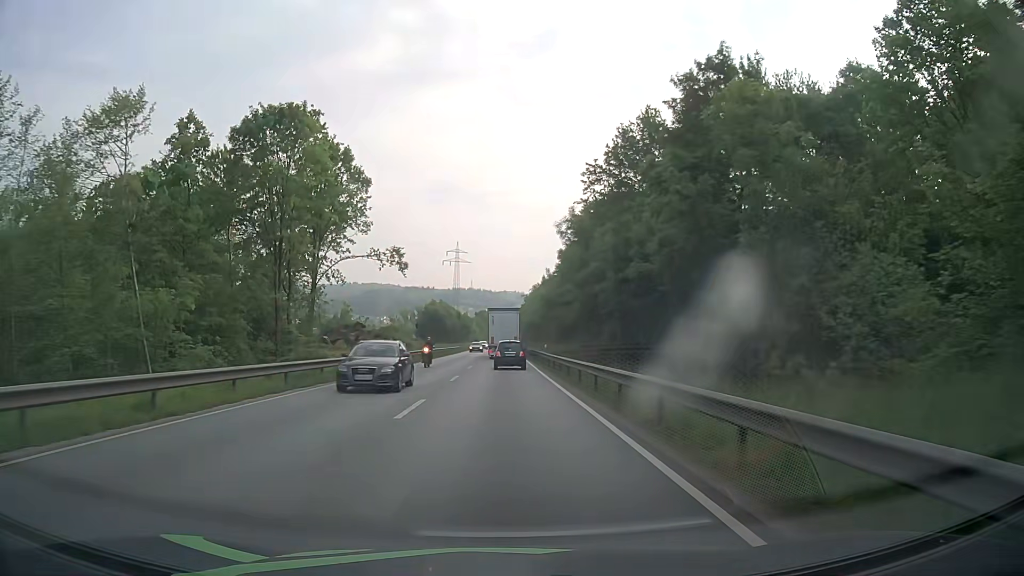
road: primary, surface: asphalt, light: Day
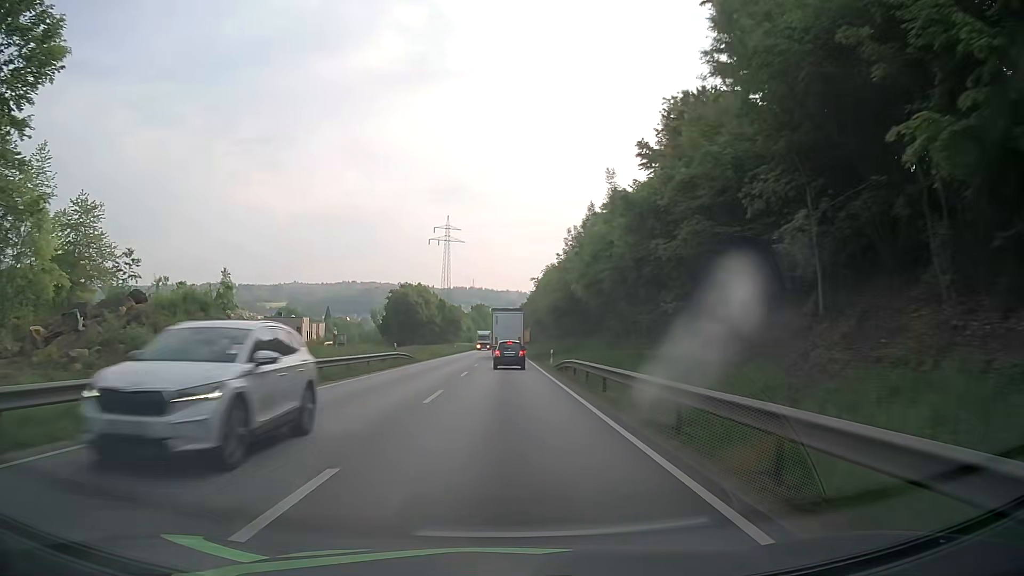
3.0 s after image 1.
(0.0, +56.9) m; 0°
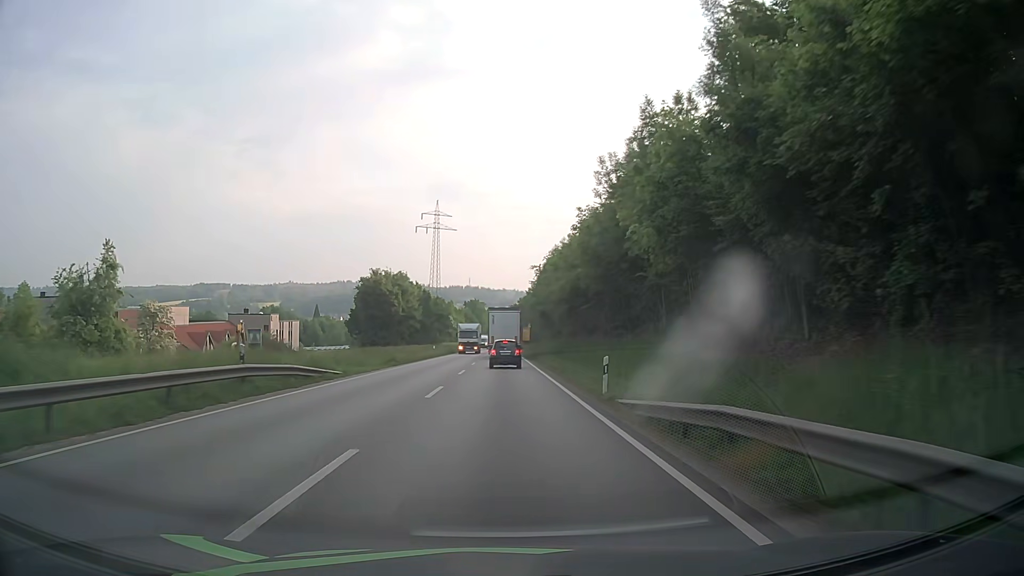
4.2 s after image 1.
(+0.2, +22.8) m; +1°
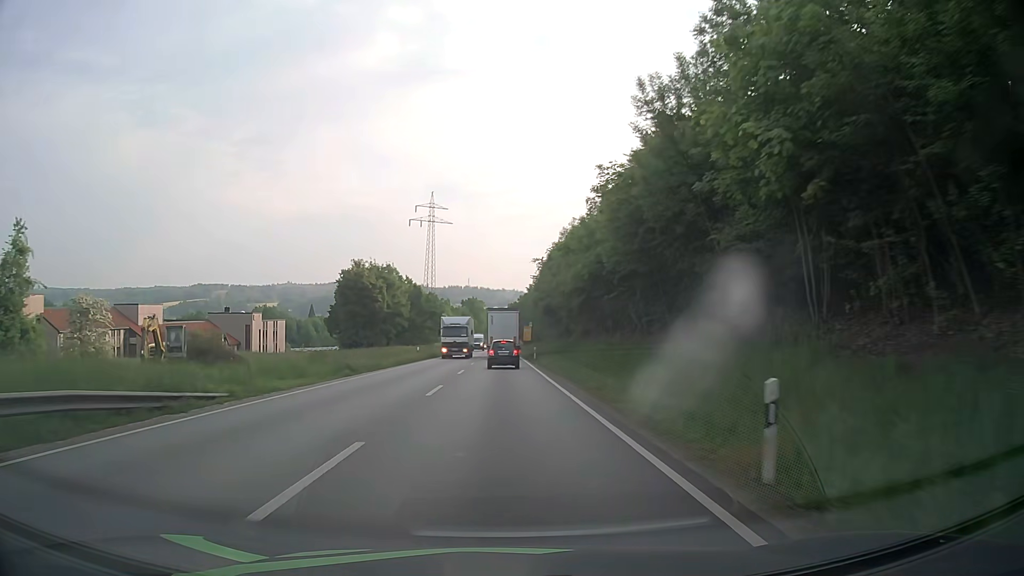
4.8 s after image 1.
(0.0, +11.4) m; 0°
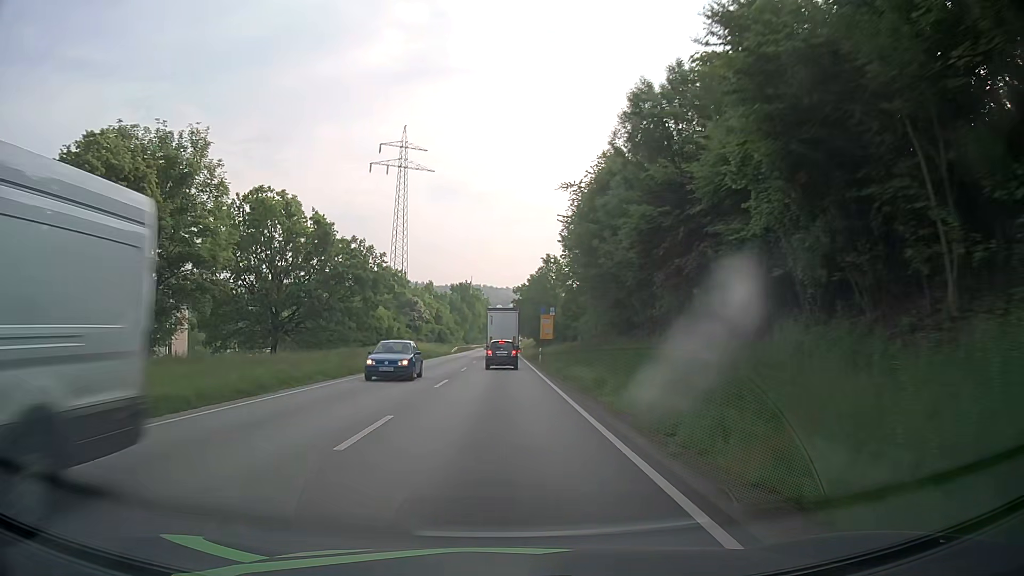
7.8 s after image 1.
(-0.4, +56.7) m; -1°
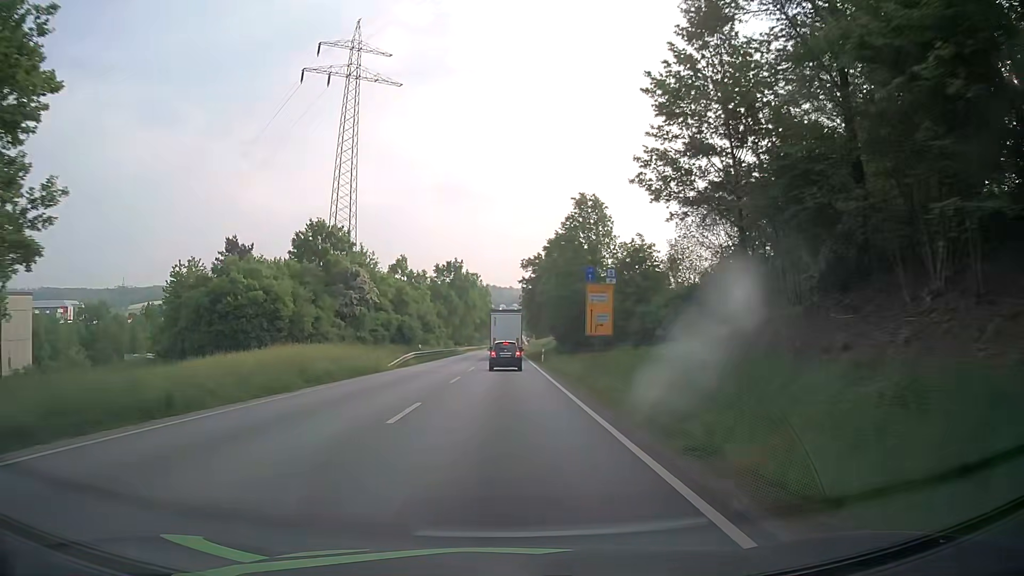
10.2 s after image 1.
(-0.1, +45.1) m; 0°
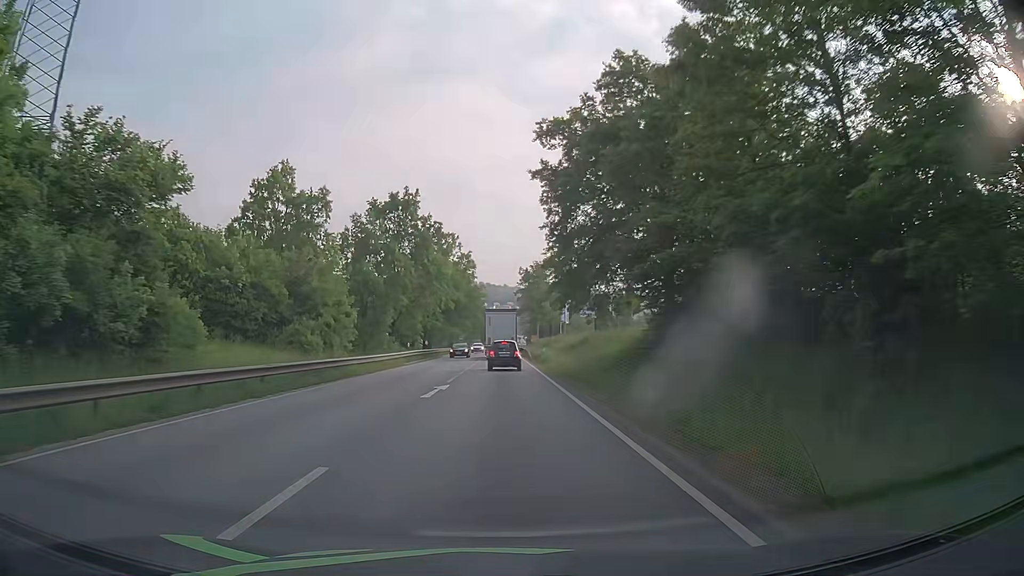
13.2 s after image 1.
(+0.1, +55.9) m; 0°
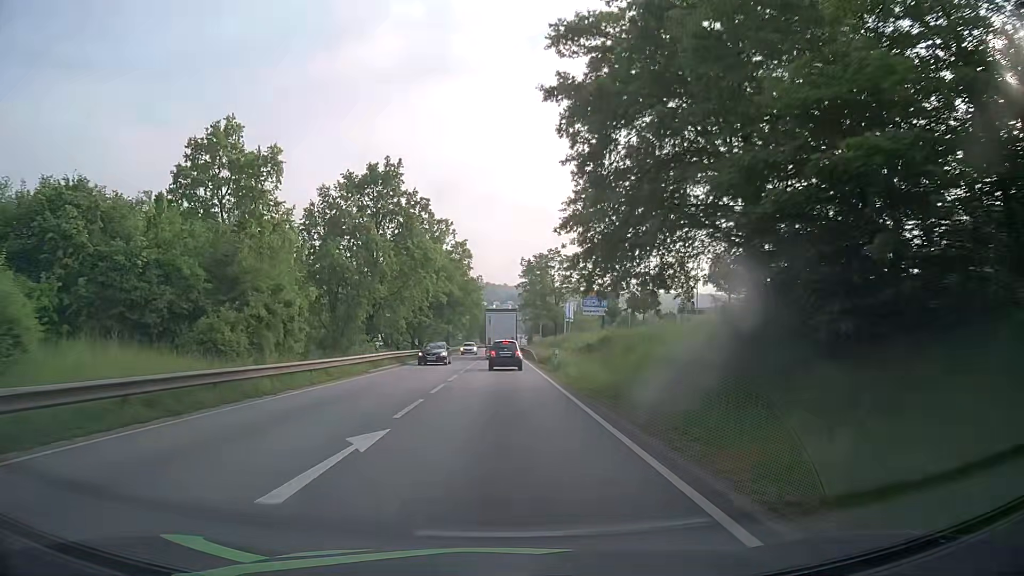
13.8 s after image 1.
(0.0, +11.1) m; 0°
(0, +10) (0, +20) (0, +30) (0, +40) (0, +50) (0, +60) (0, +70) (0, +80) (0, +90) (-1, +100) m
